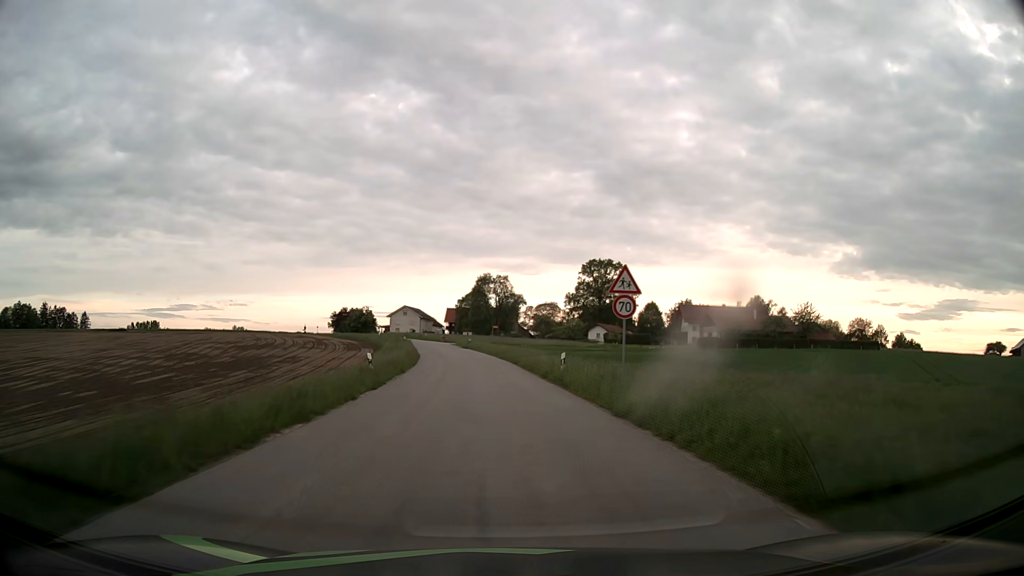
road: tertiary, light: Day
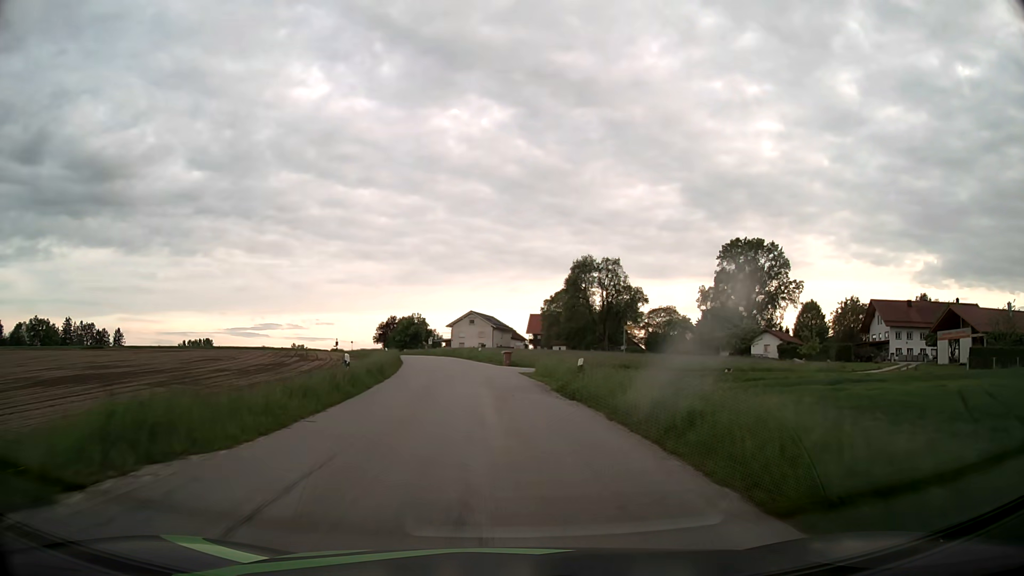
(-3.5, +53.2) m; -8°
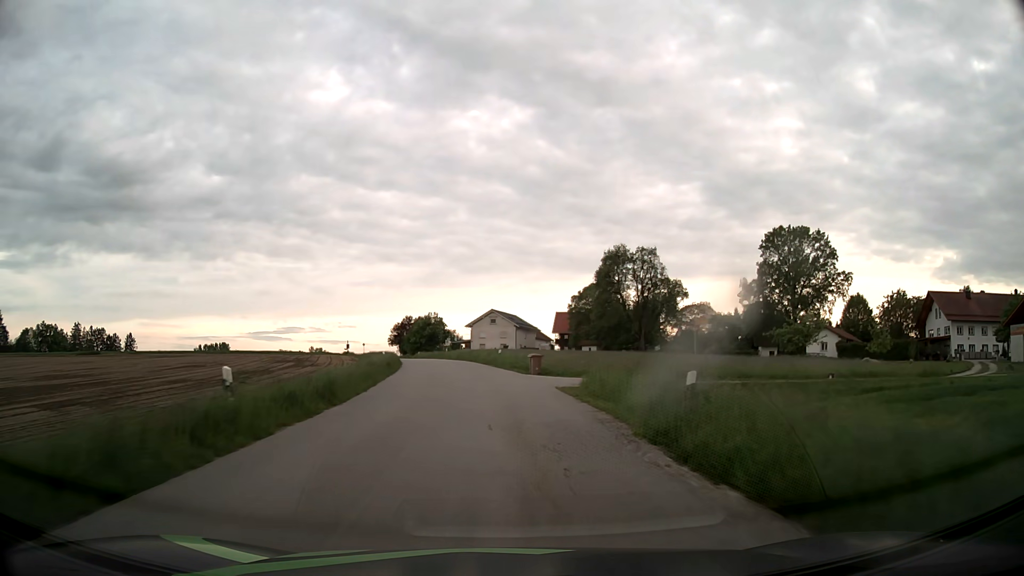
(-0.2, +10.6) m; -2°
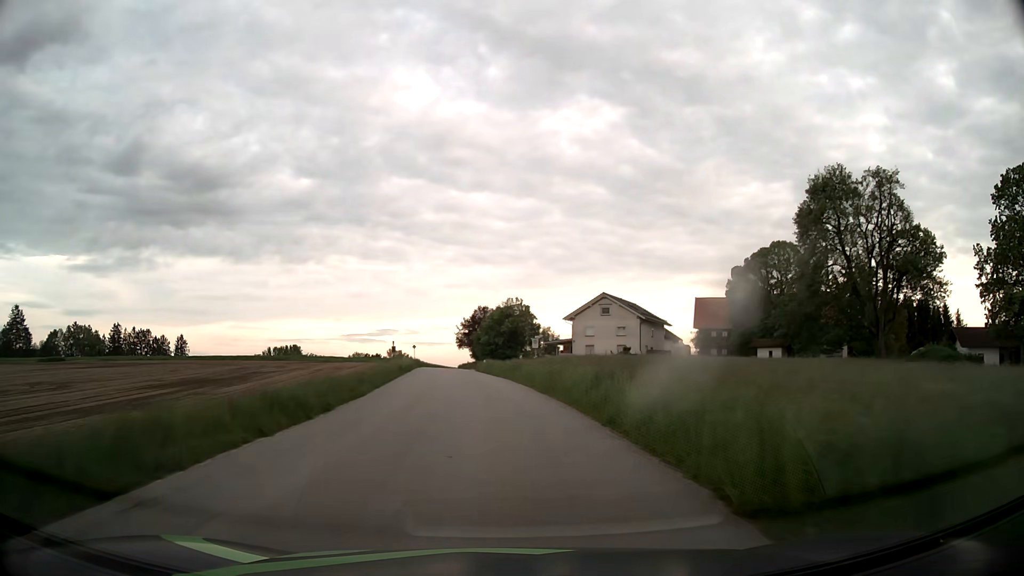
(-2.8, +42.3) m; -8°
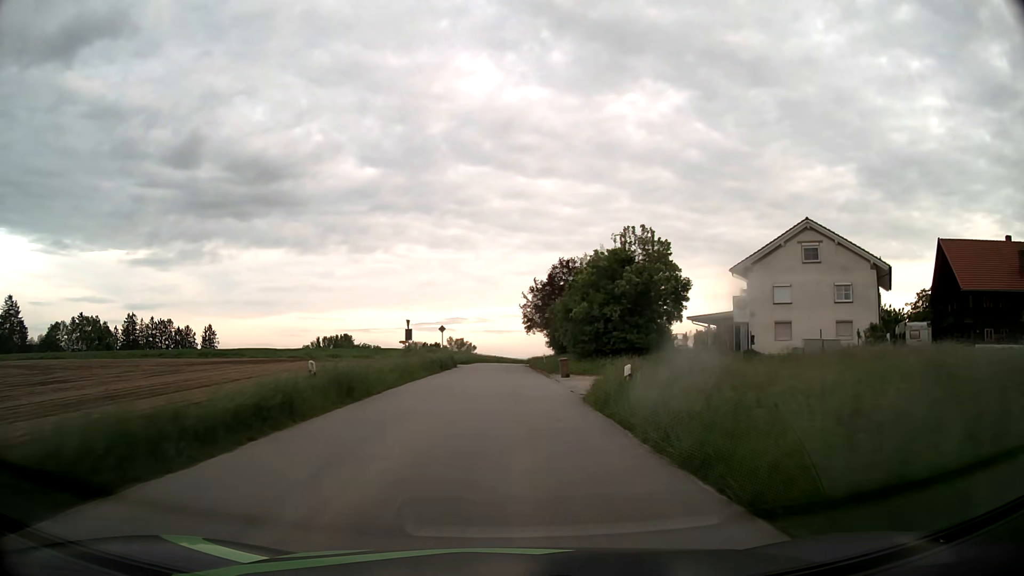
(-2.7, +42.8) m; -6°
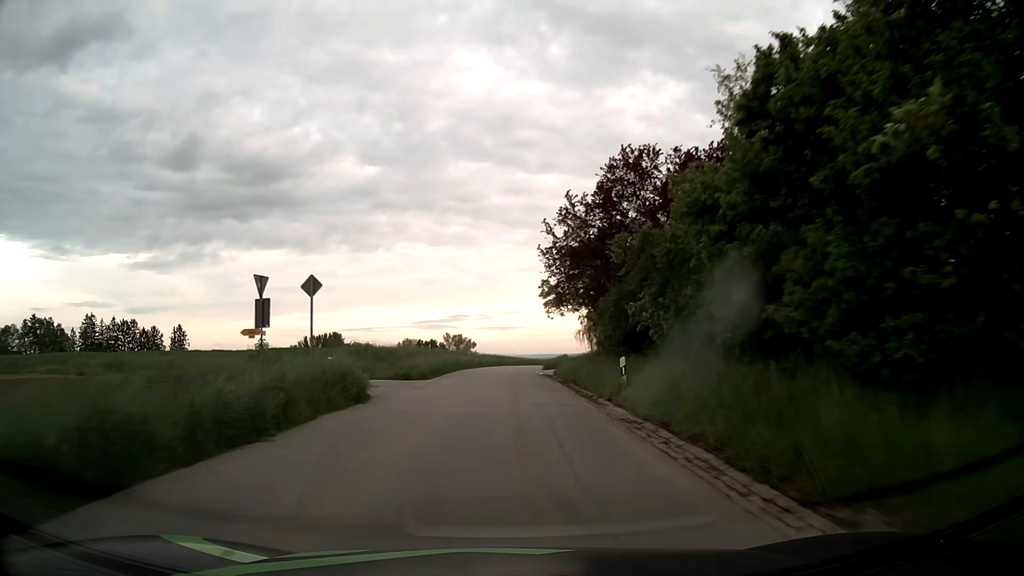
(-0.1, +32.5) m; 0°
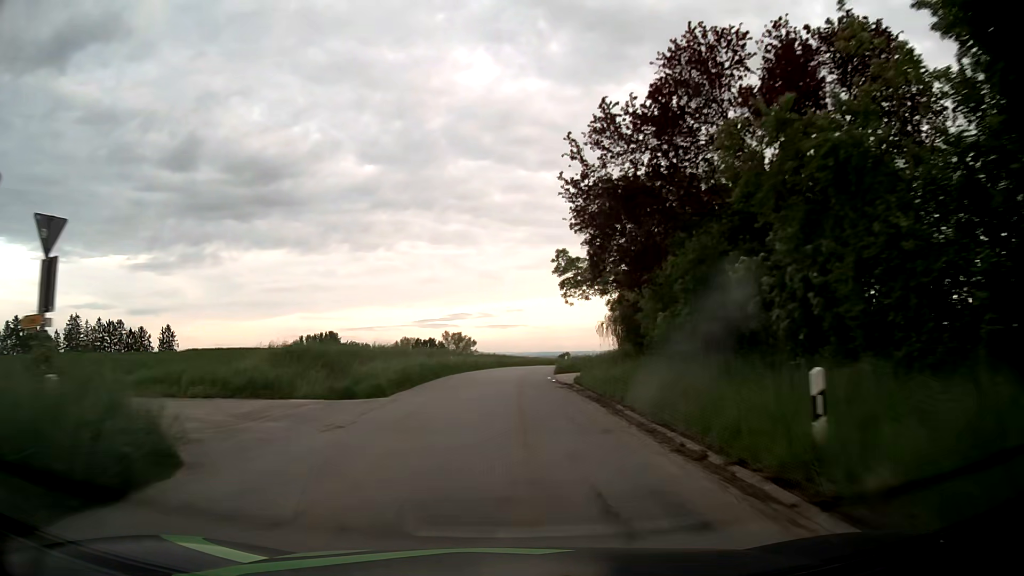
(0.0, +10.9) m; 0°
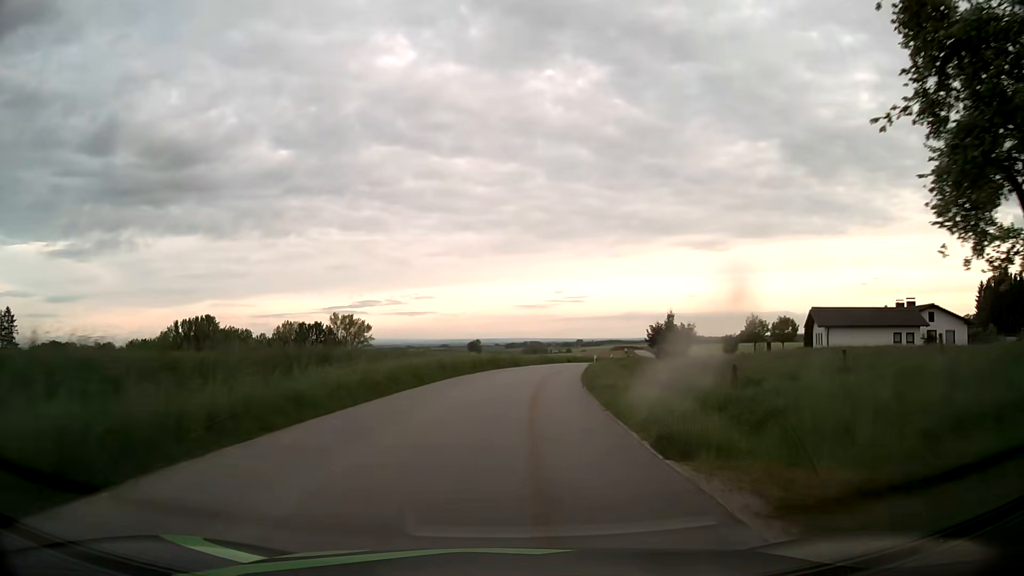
(+2.0, +54.5) m; +7°
(0, +10) (+1, +20) (+1, +30) (+3, +40) (+4, +50) (+6, +60) (+9, +69) (+11, +79) (+14, +88) (+17, +98) m
